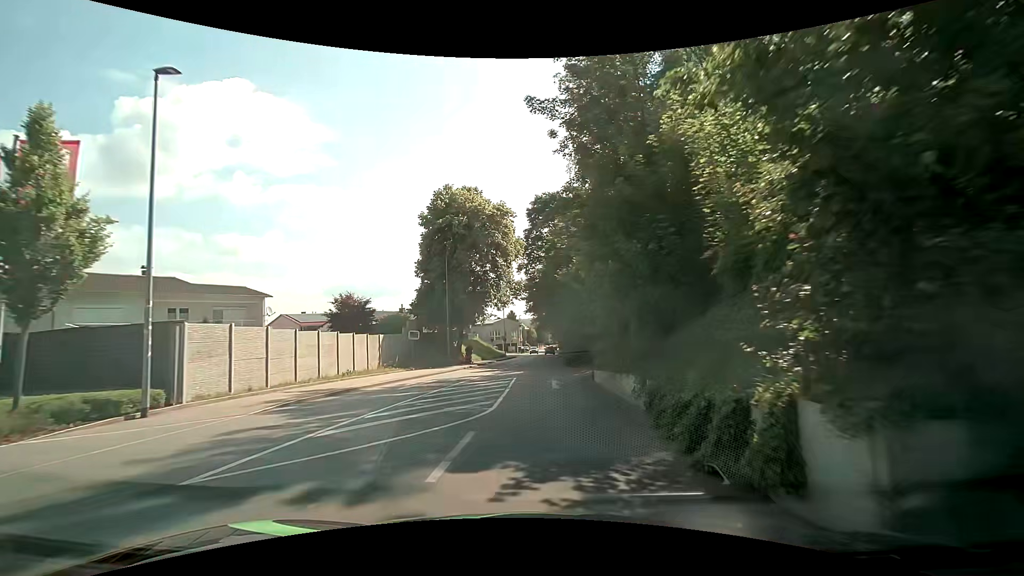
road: tertiary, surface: asphalt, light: Day
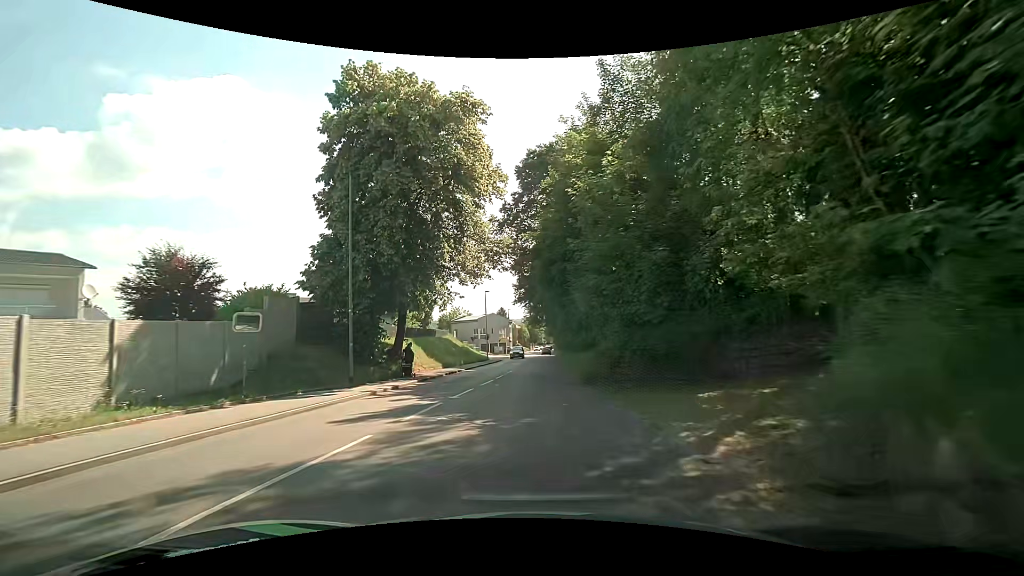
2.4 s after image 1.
(+0.2, +18.2) m; 0°
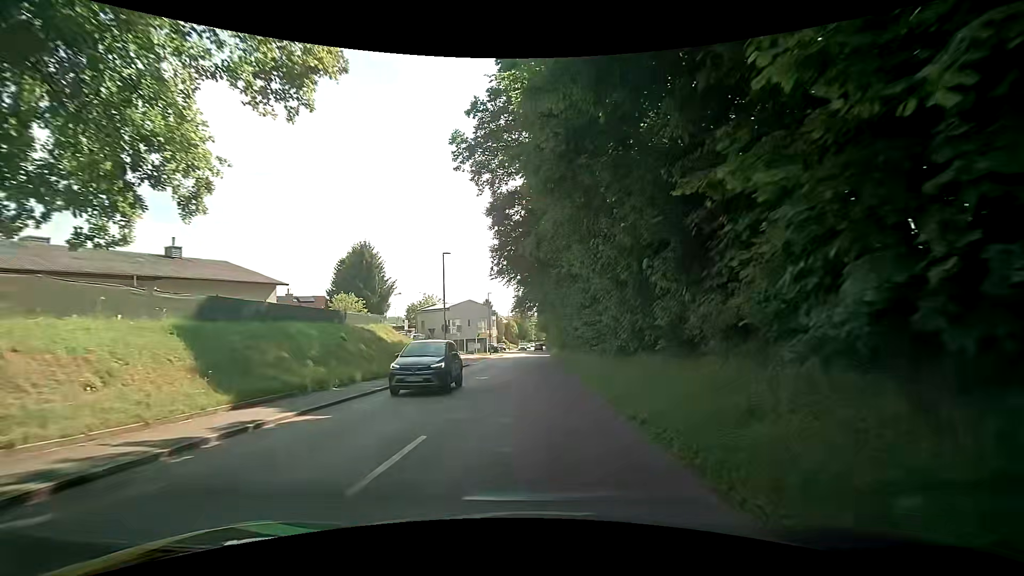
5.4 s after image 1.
(+0.3, +22.6) m; +2°
